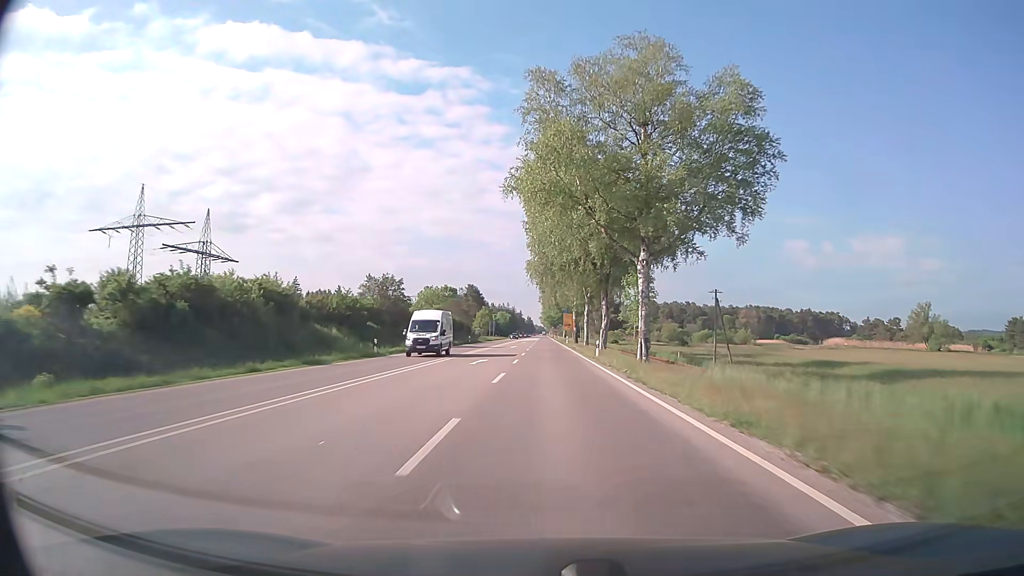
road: trunk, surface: asphalt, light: Day
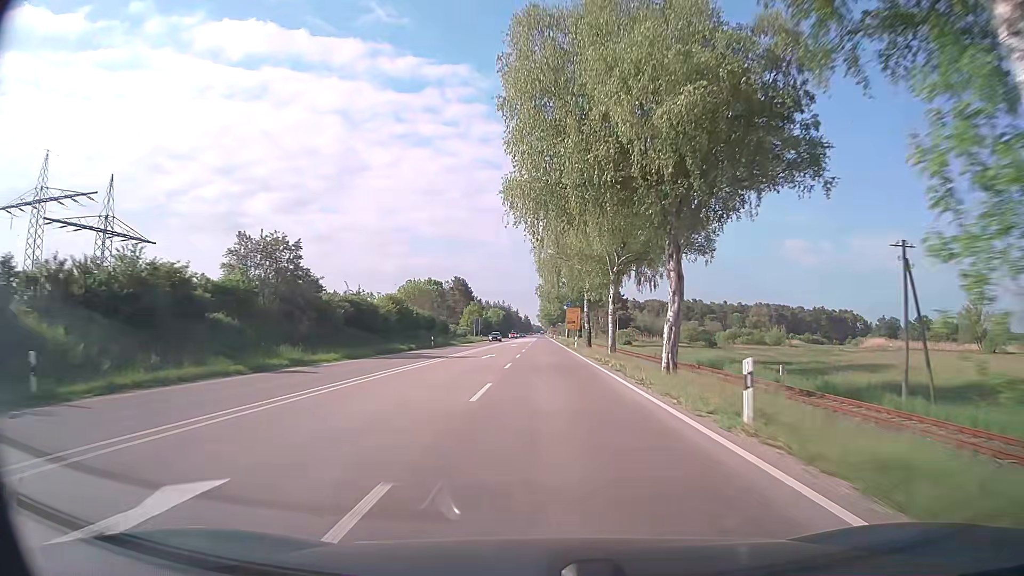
(0.0, +28.7) m; 0°
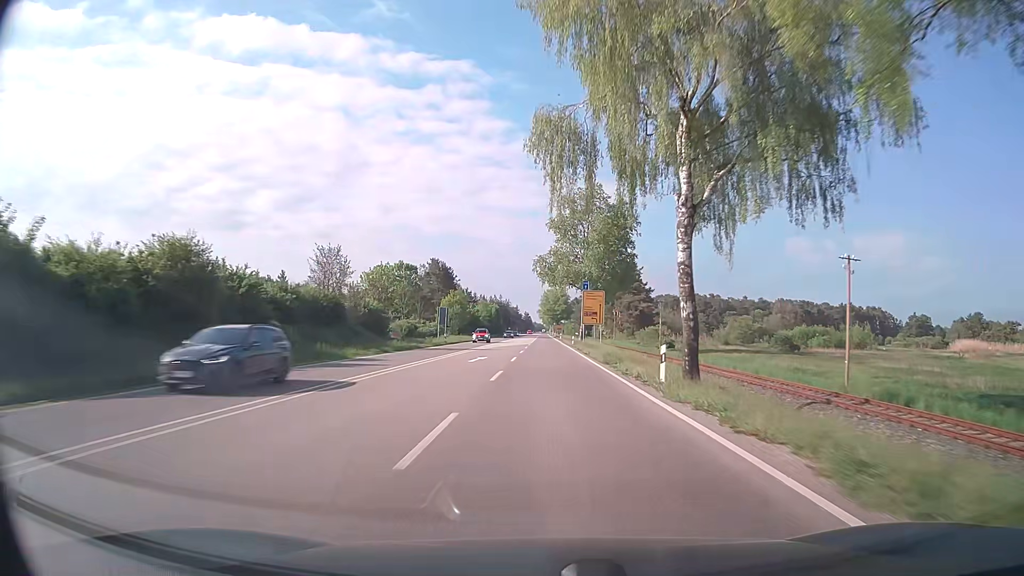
(0.0, +42.8) m; 0°
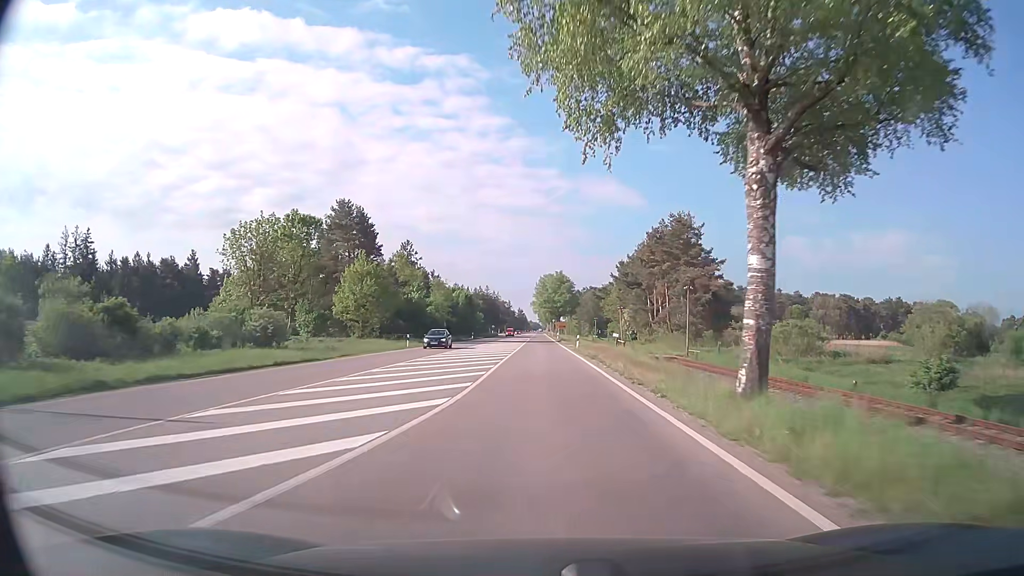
(+0.3, +67.4) m; 0°
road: primary
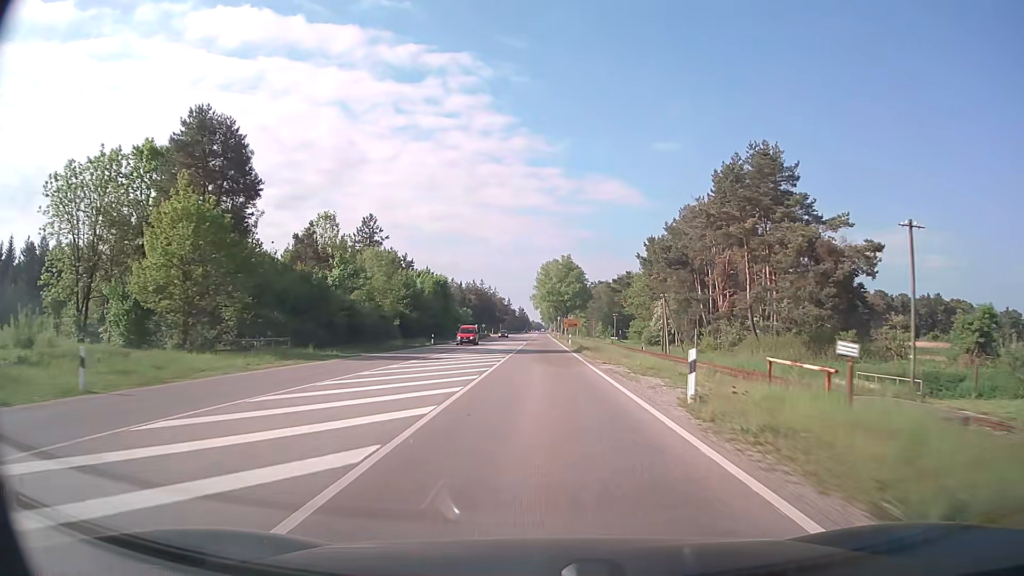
(-0.1, +38.4) m; 0°
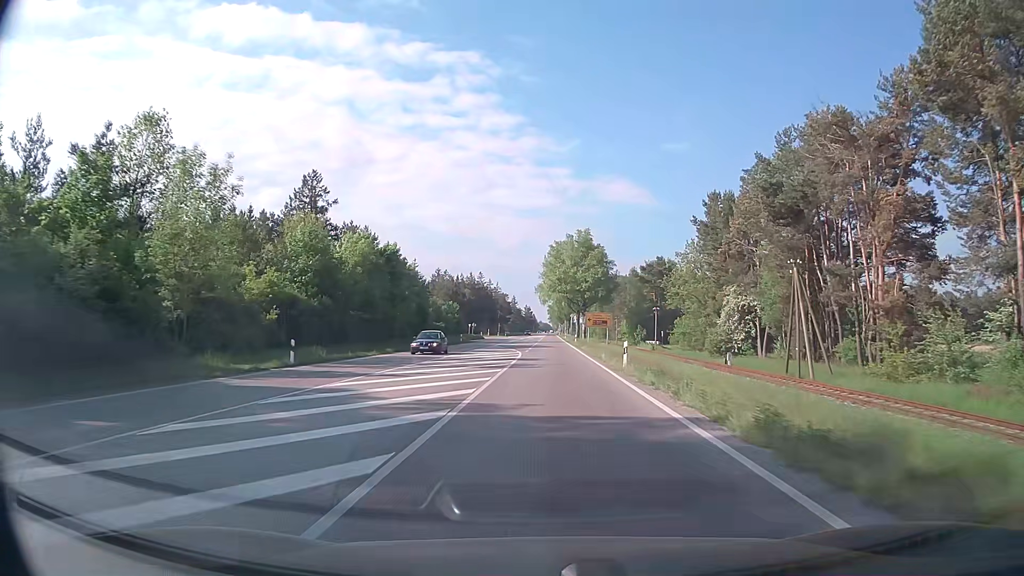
(-0.2, +37.2) m; -1°
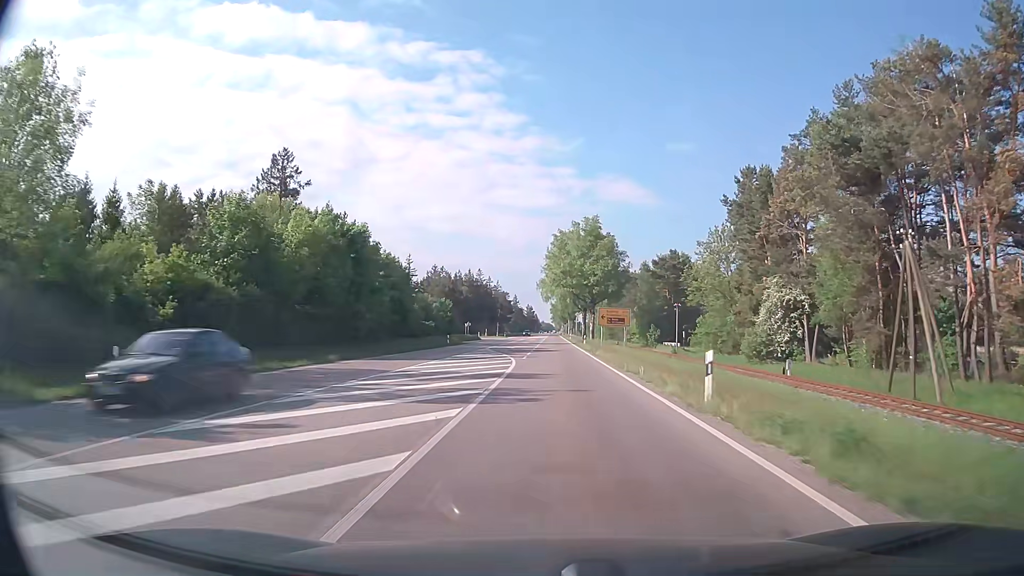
(0.0, +12.1) m; 0°
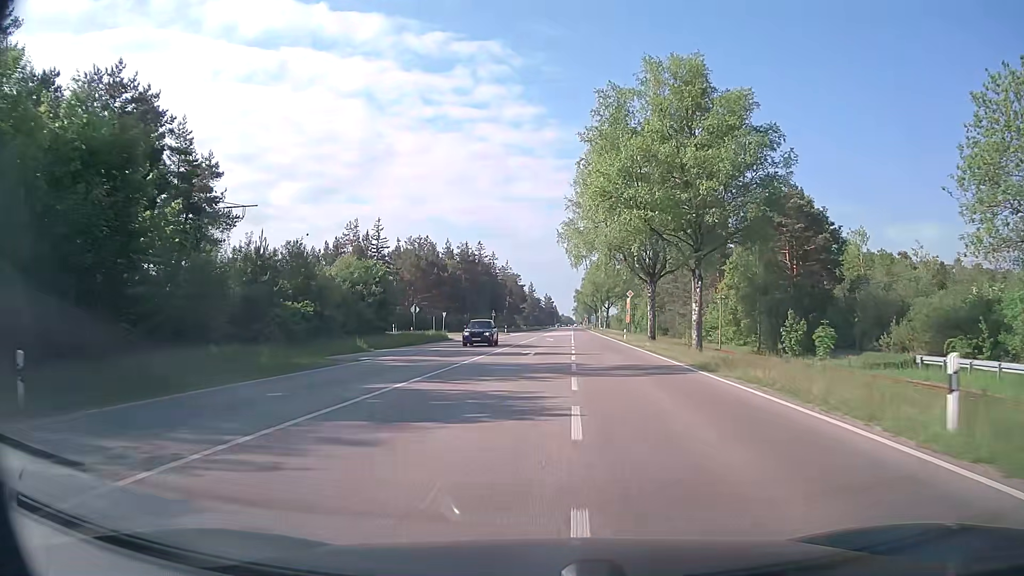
(-0.8, +55.0) m; -2°
